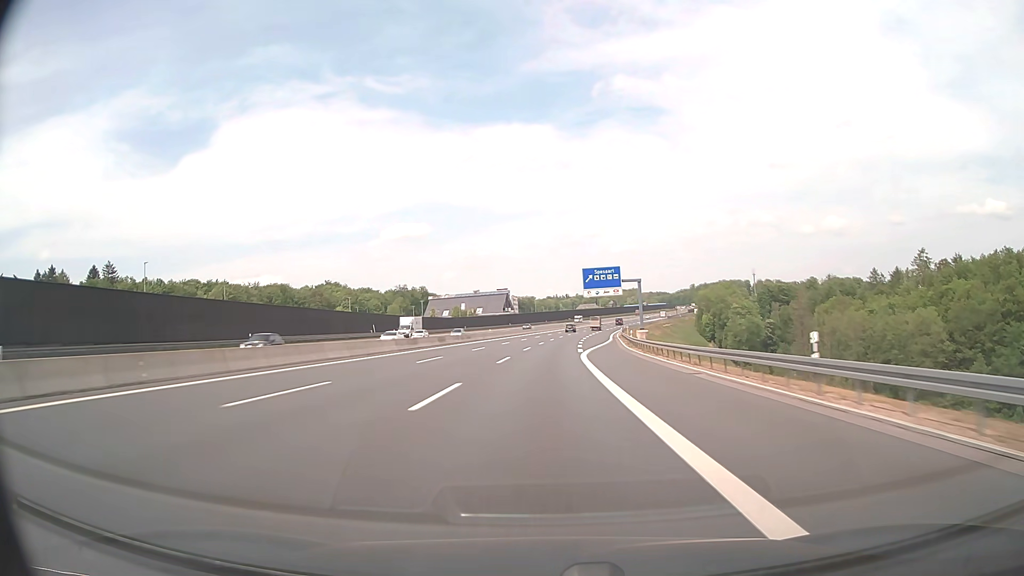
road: motorway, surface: asphalt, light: Day
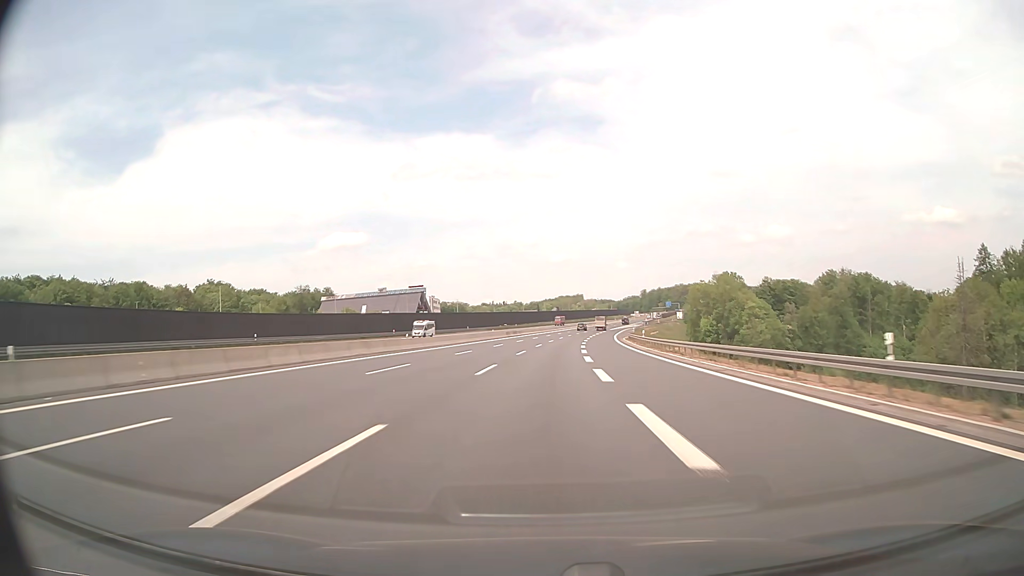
(+4.6, +97.1) m; +5°
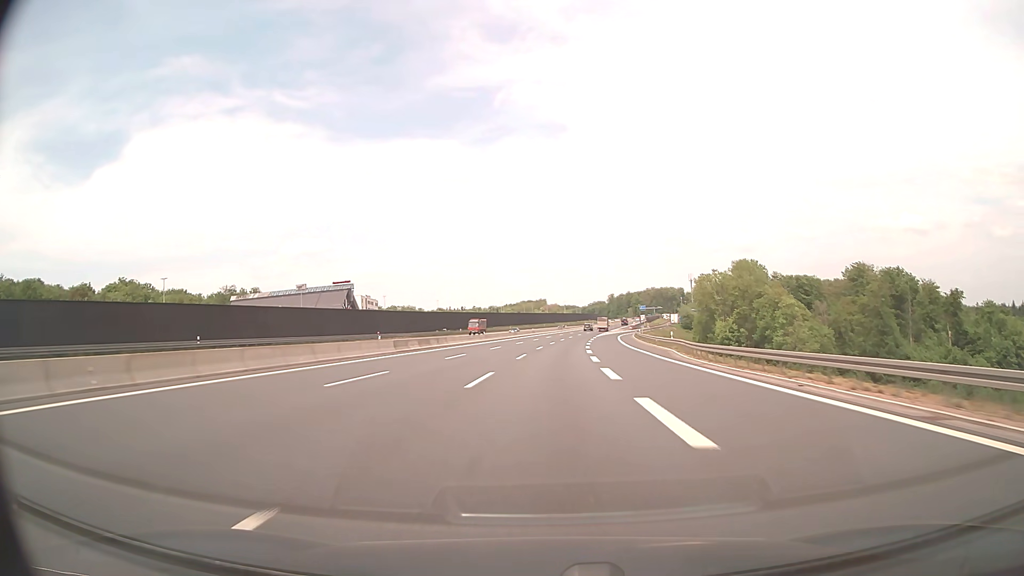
(+1.7, +58.2) m; +3°
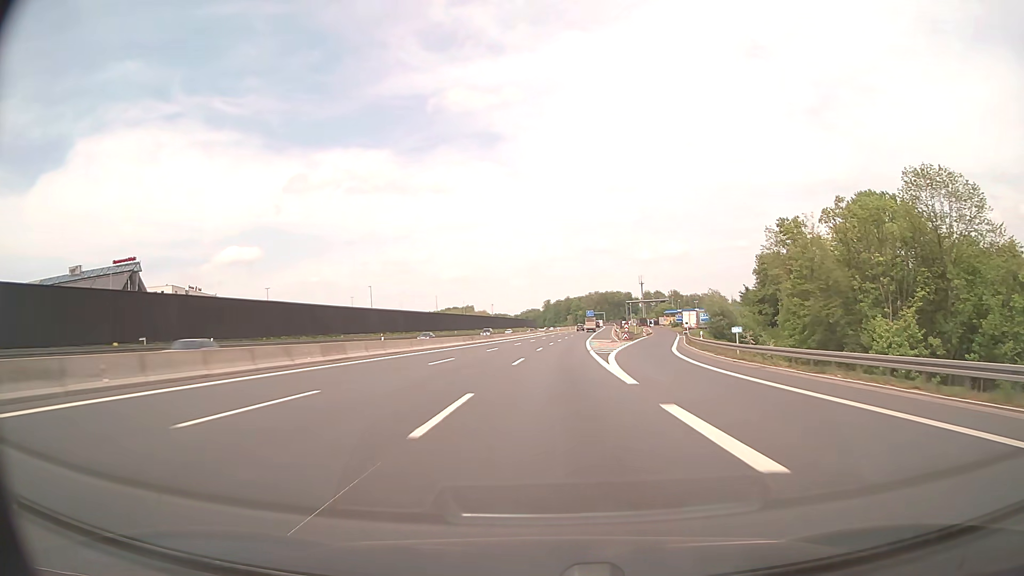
(+4.8, +96.8) m; +6°
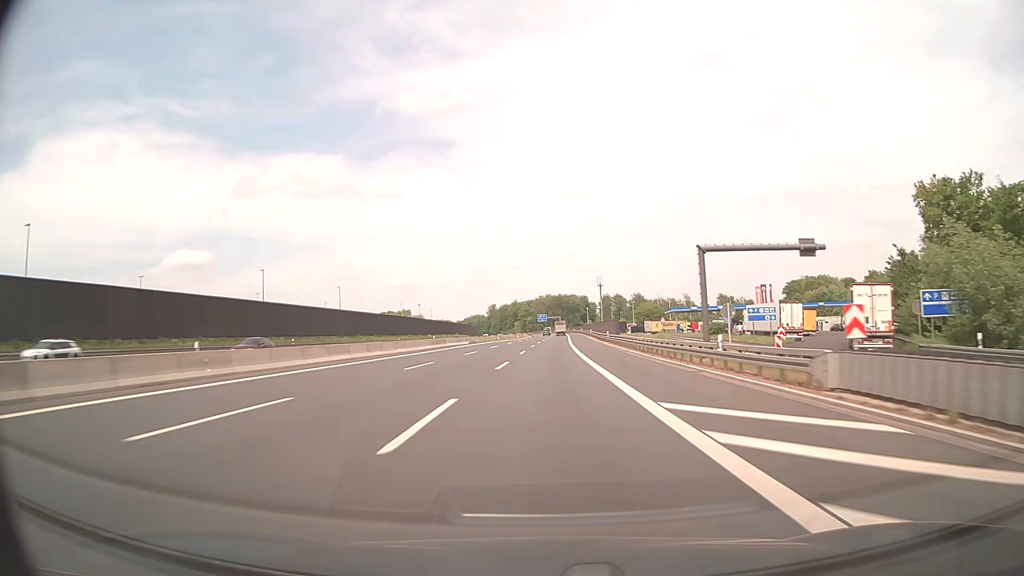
(+3.1, +77.5) m; +4°
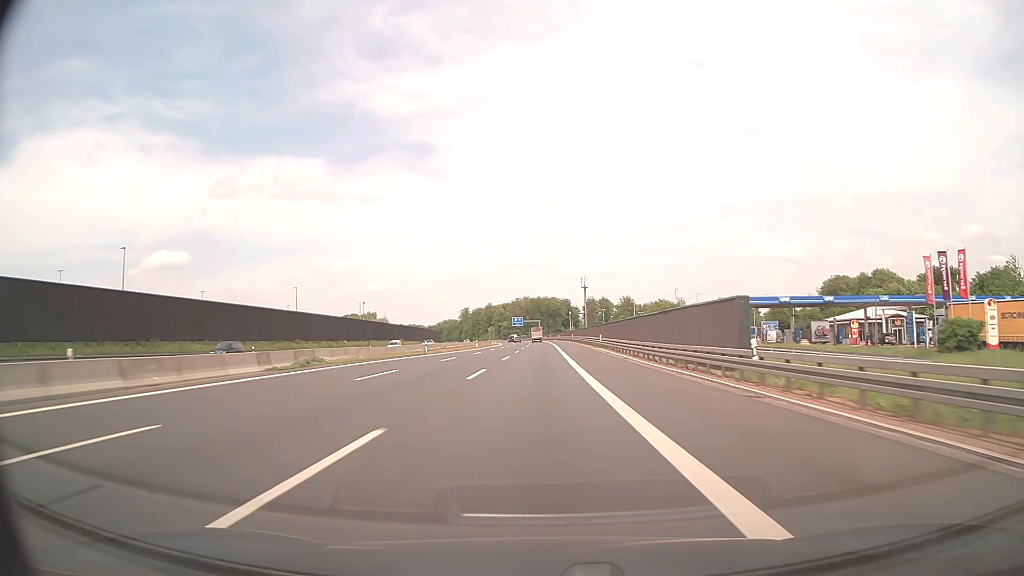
(+1.1, +58.2) m; +2°
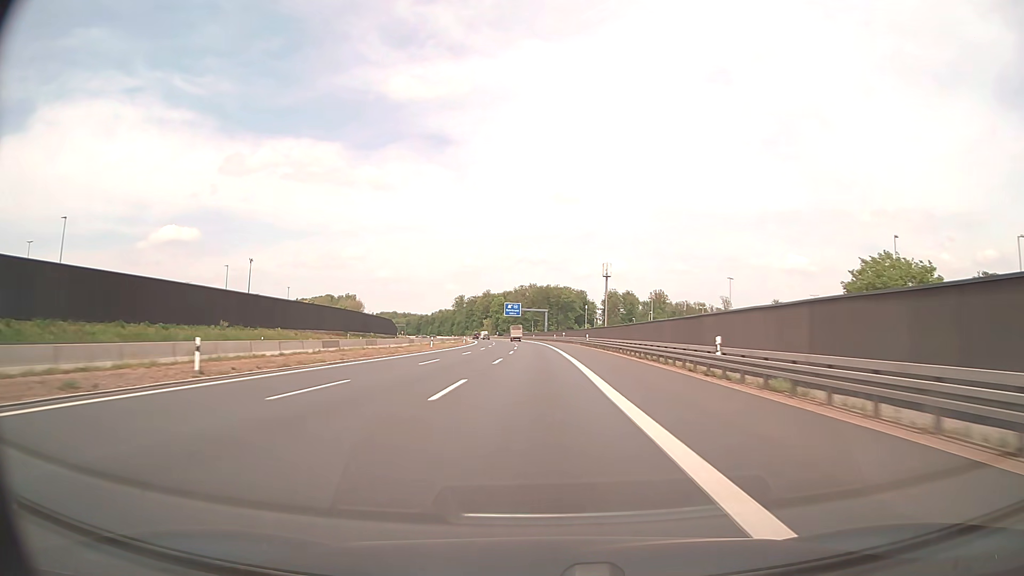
(0.0, +97.2) m; -1°
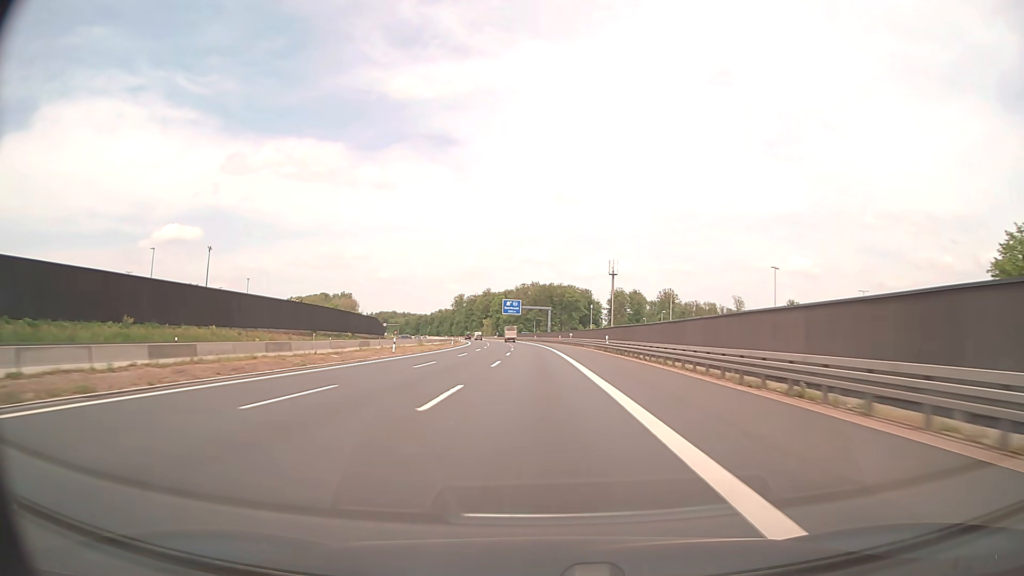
(0.0, +19.5) m; 0°
(0, +10) (0, +20) (0, +30) (0, +40) (-1, +50) (-1, +60) (-1, +70) (-2, +80) (-2, +90) (-3, +100) m
